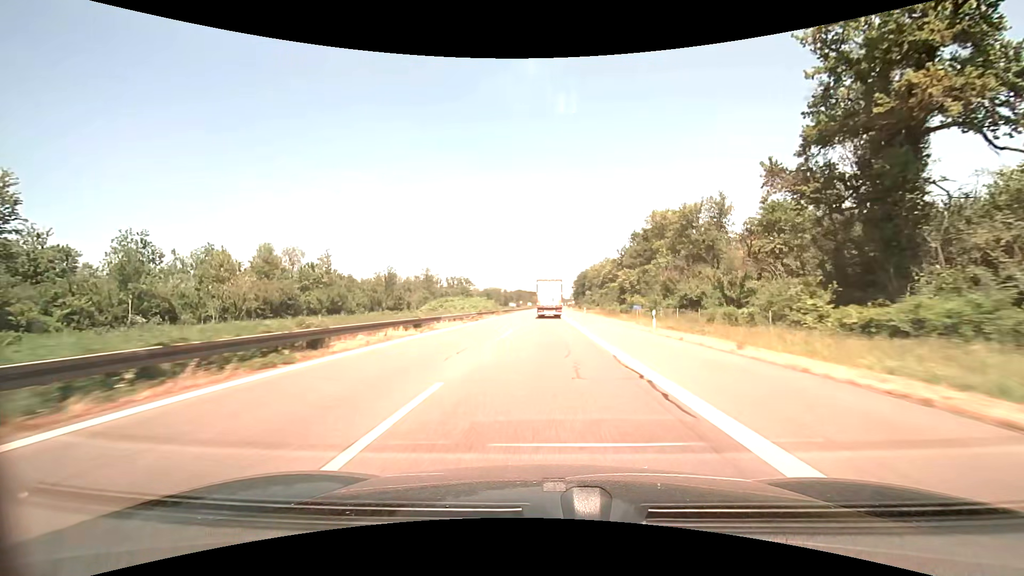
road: motorway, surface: asphalt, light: Day
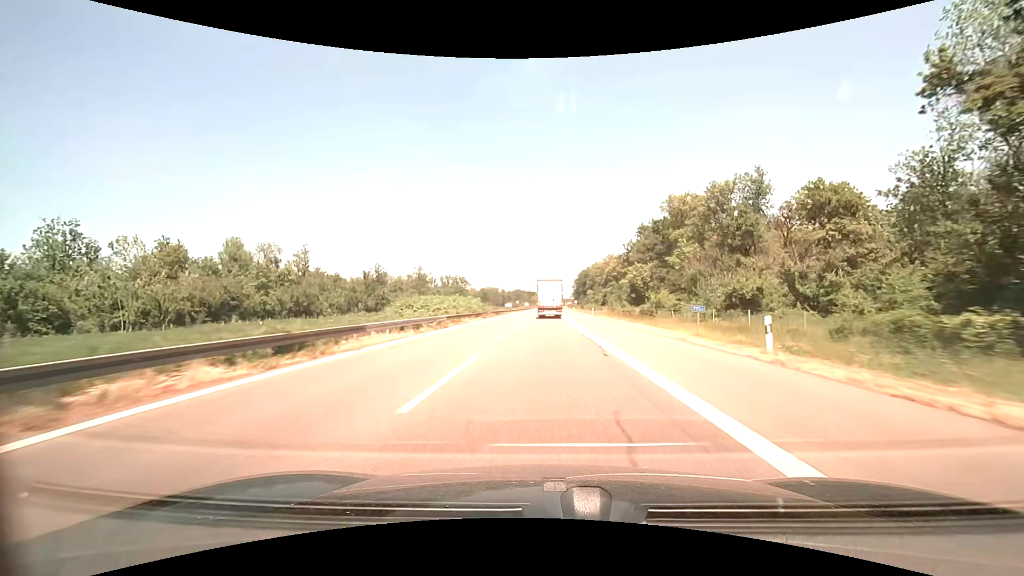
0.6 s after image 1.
(0.0, +14.0) m; 0°
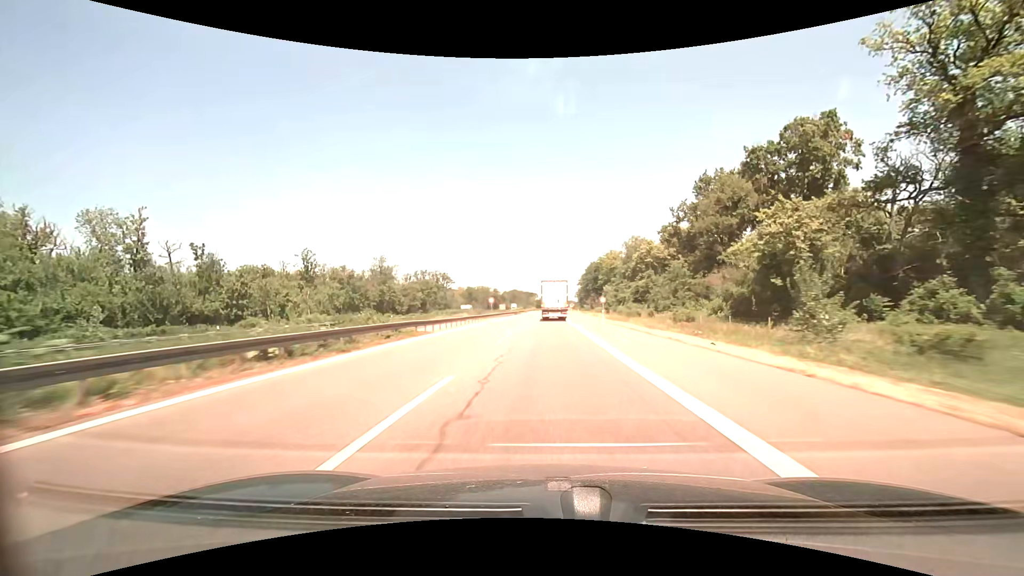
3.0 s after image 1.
(+0.2, +57.7) m; 0°
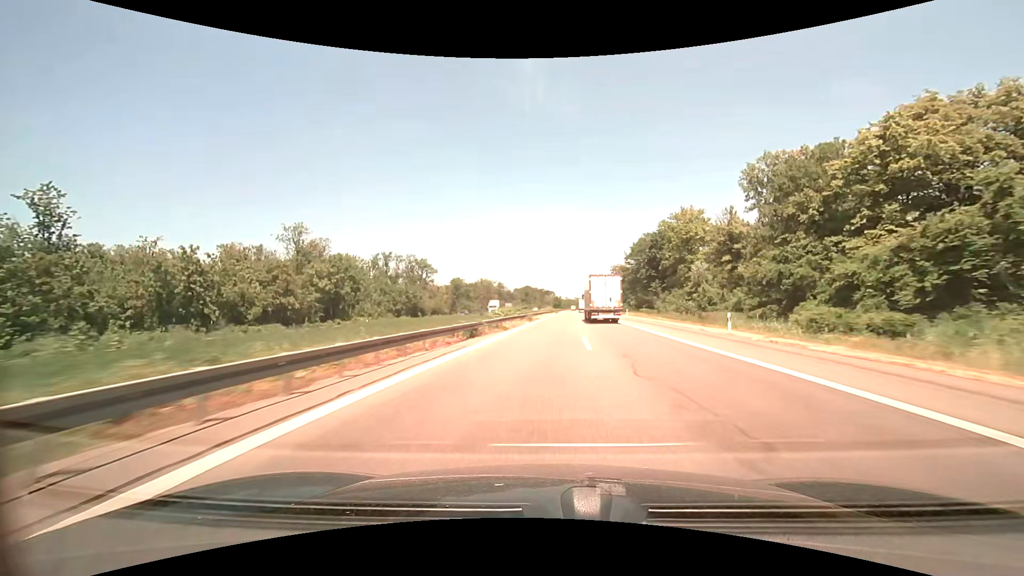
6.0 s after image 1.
(-1.6, +77.8) m; -2°
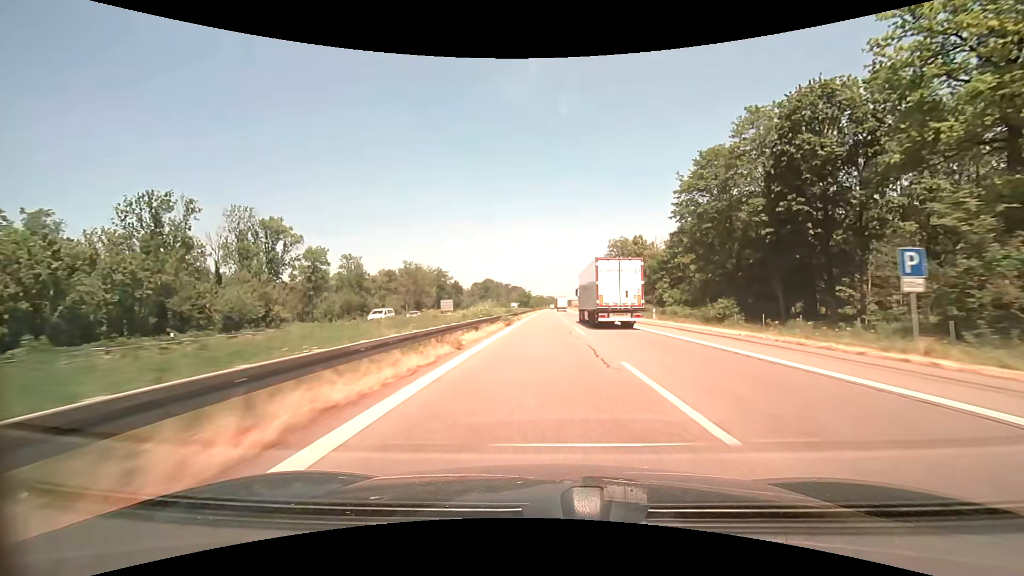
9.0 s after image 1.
(+3.2, +83.1) m; +3°
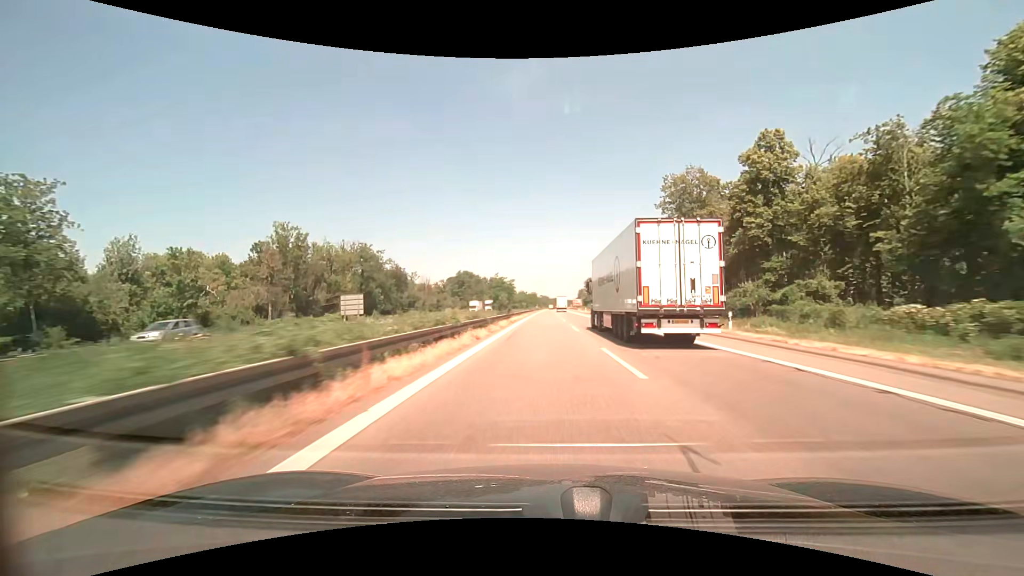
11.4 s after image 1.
(+0.3, +68.3) m; +1°
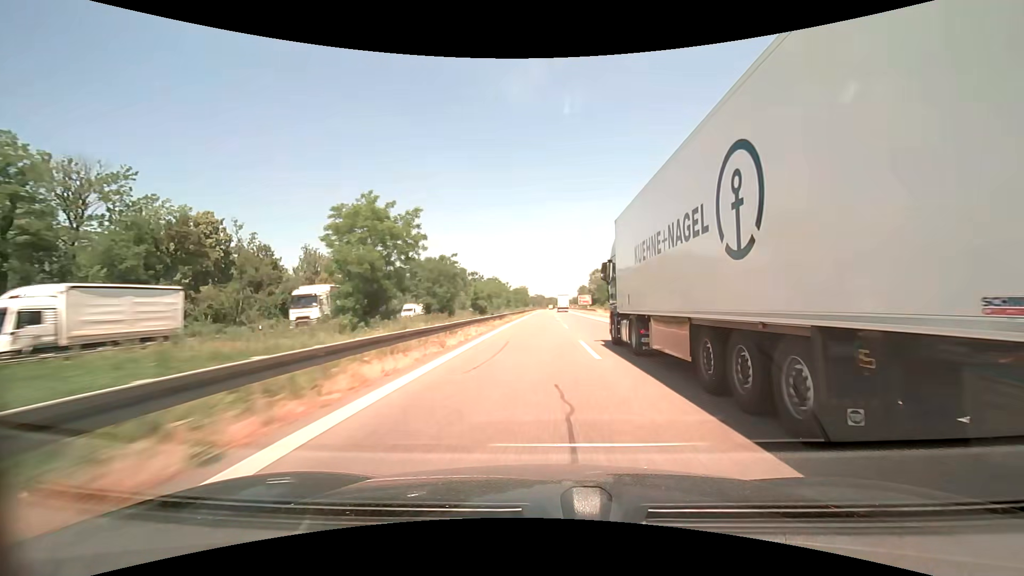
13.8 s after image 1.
(+0.7, +69.0) m; +1°
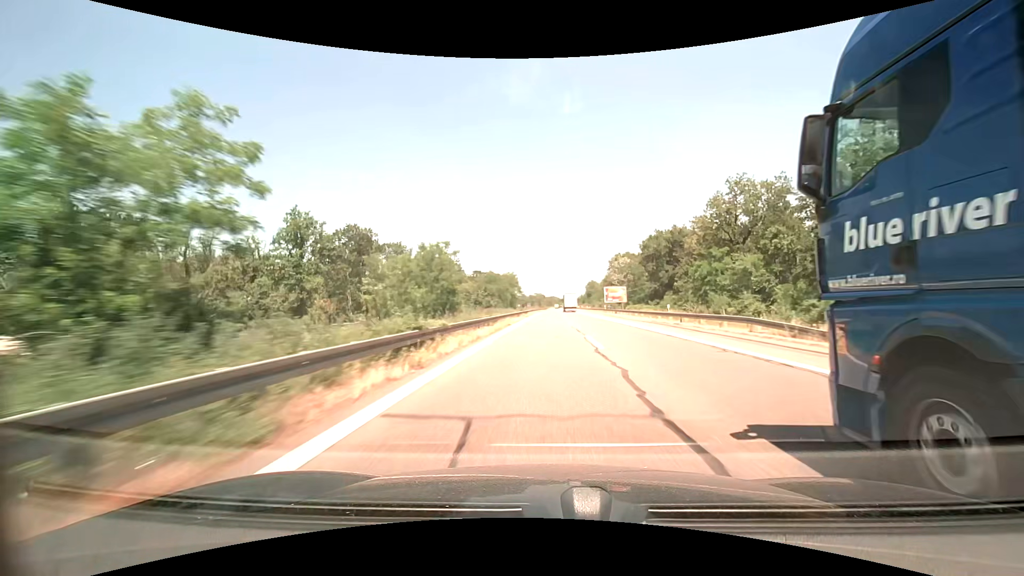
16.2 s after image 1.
(-0.2, +69.4) m; 0°
(0, +10) (0, +20) (0, +30) (0, +40) (0, +50) (0, +60) (0, +70) (0, +80) (+1, +90) (+1, +100) m
